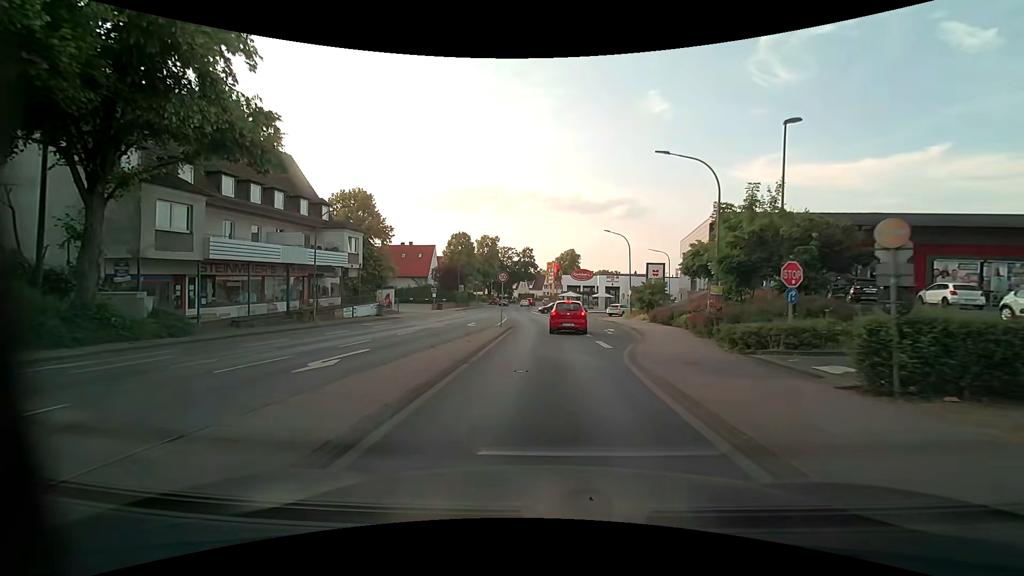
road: primary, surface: asphalt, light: Day
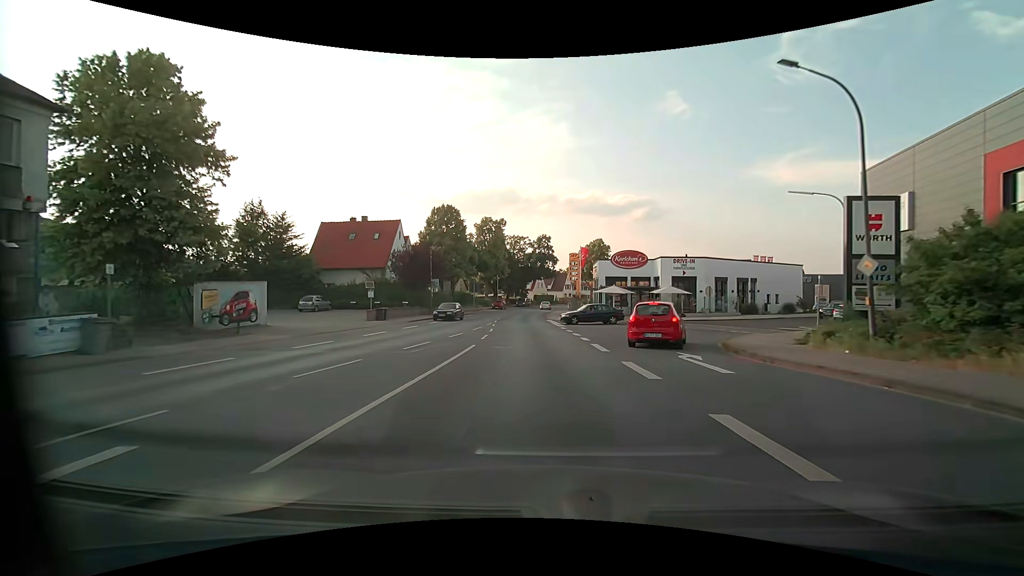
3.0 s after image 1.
(-0.5, +30.6) m; -2°
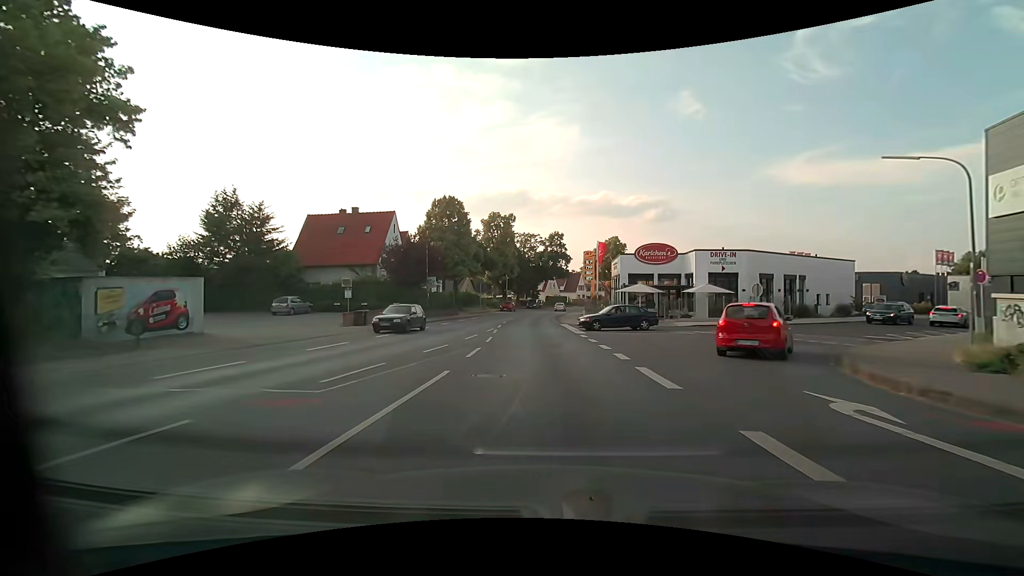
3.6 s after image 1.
(-0.1, +6.7) m; -1°
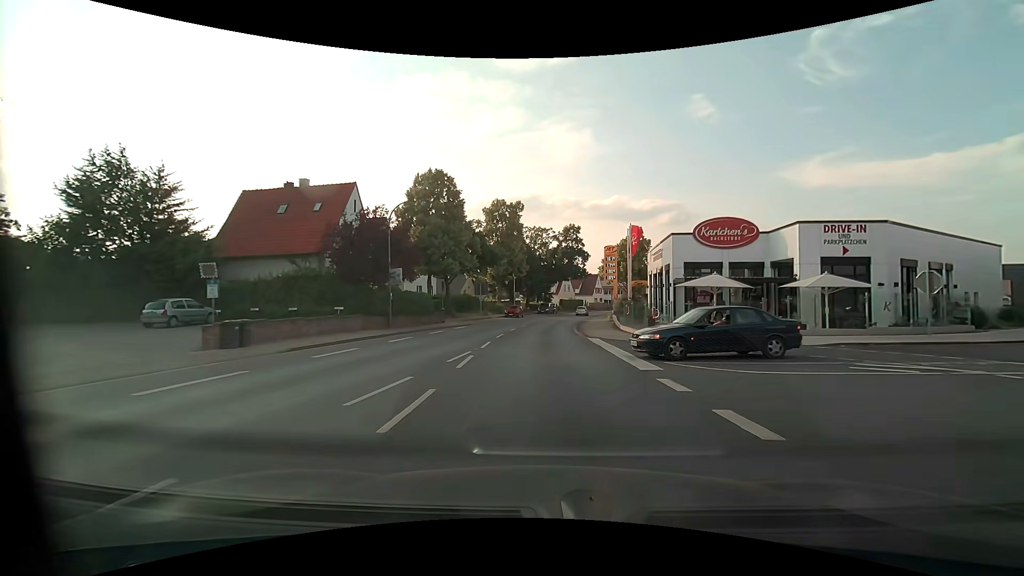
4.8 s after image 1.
(-0.2, +13.9) m; -2°
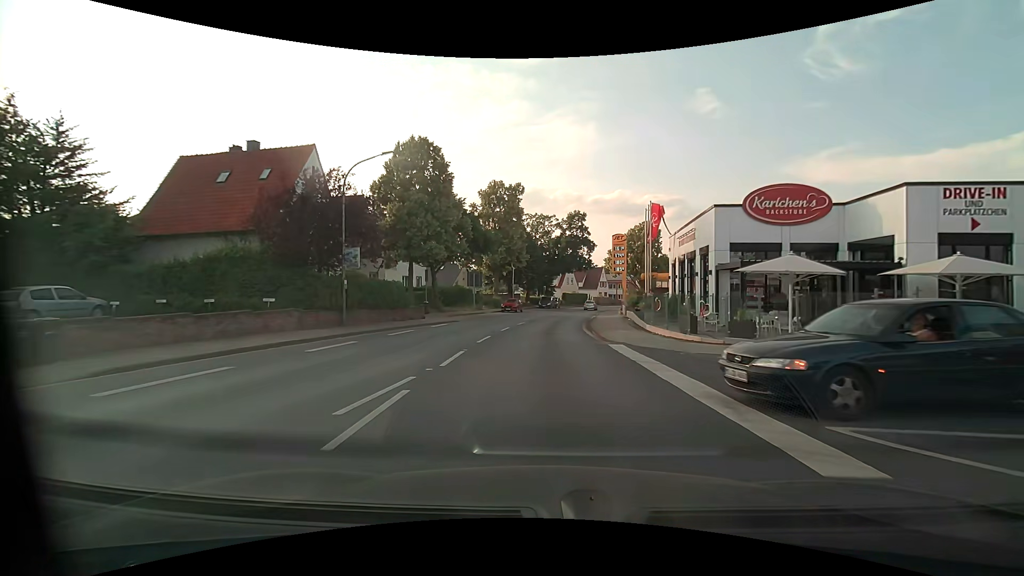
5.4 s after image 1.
(0.0, +7.1) m; 0°
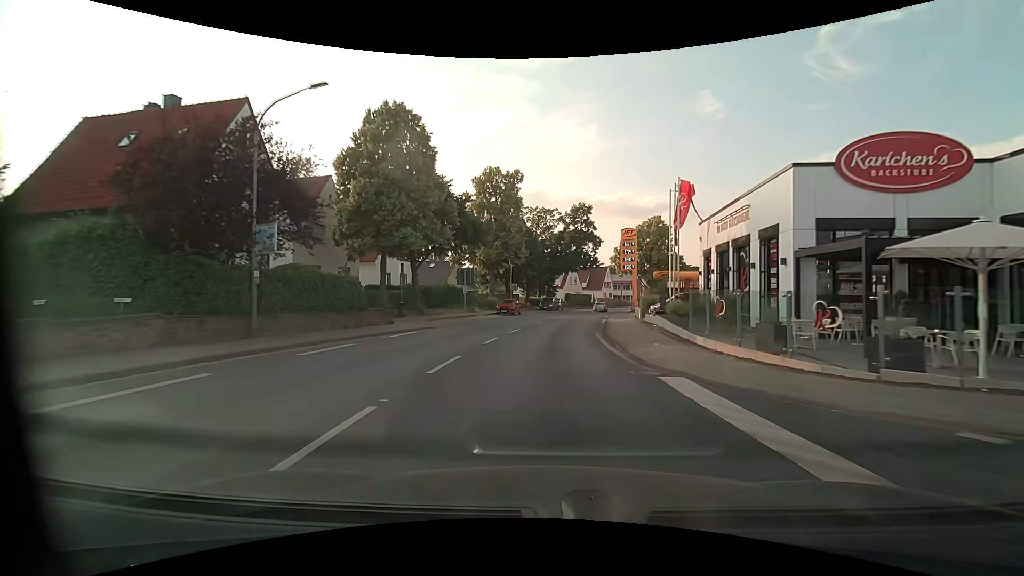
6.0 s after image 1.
(0.0, +7.2) m; 0°
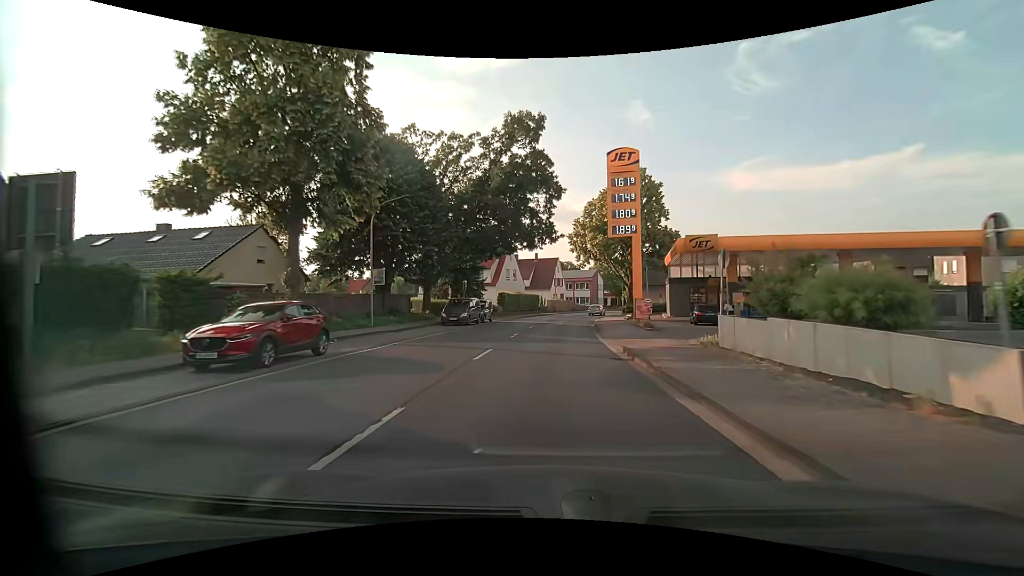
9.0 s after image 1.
(+2.0, +36.1) m; +7°
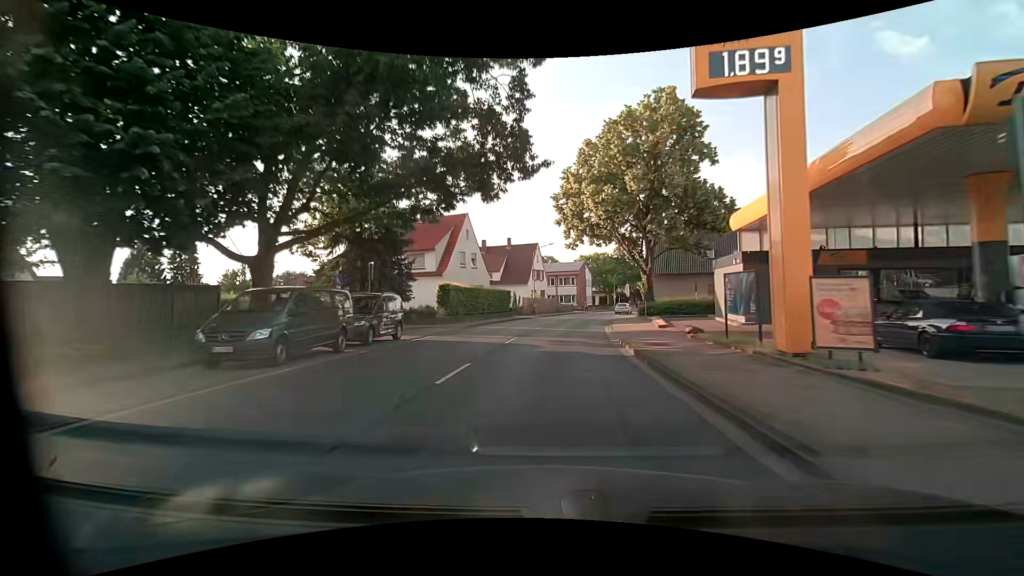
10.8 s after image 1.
(+0.5, +21.9) m; +2°
(0, +10) (+1, +20) (+2, +30) (+3, +40) (+5, +50) (+7, +59) (+10, +69) (+13, +79) (+16, +88) (+20, +97) m
